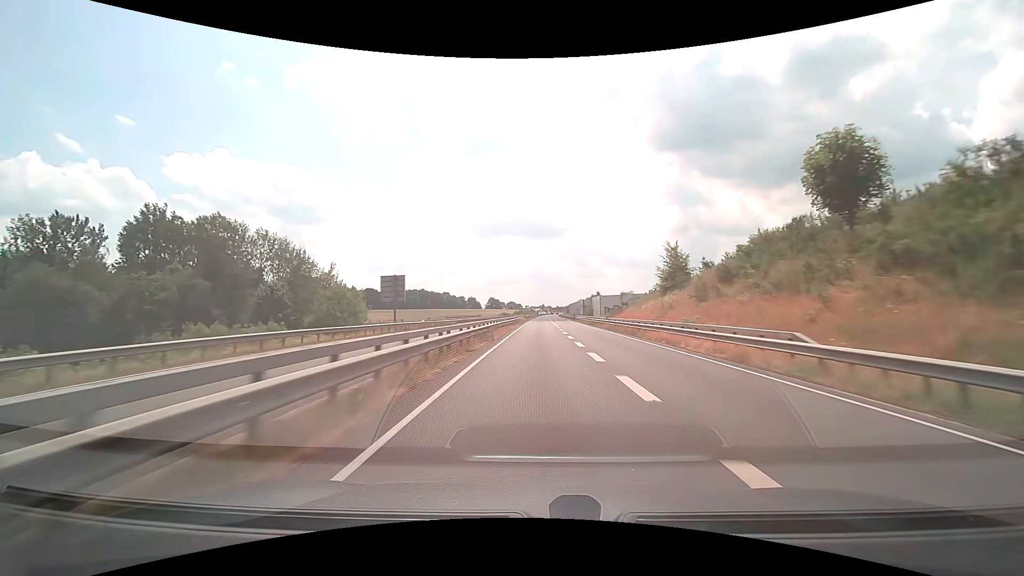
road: trunk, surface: asphalt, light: Day
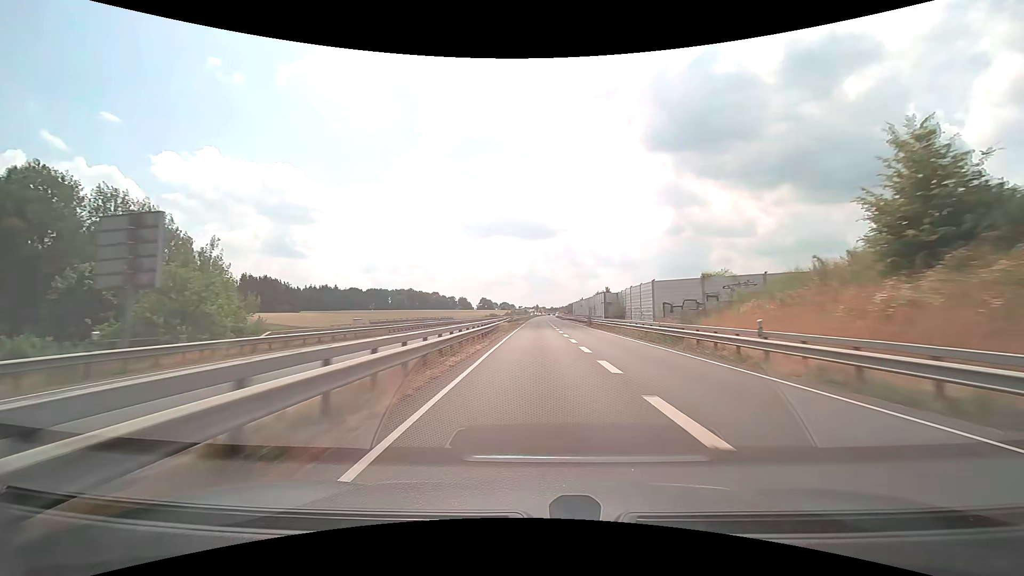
(+0.2, +32.4) m; +1°
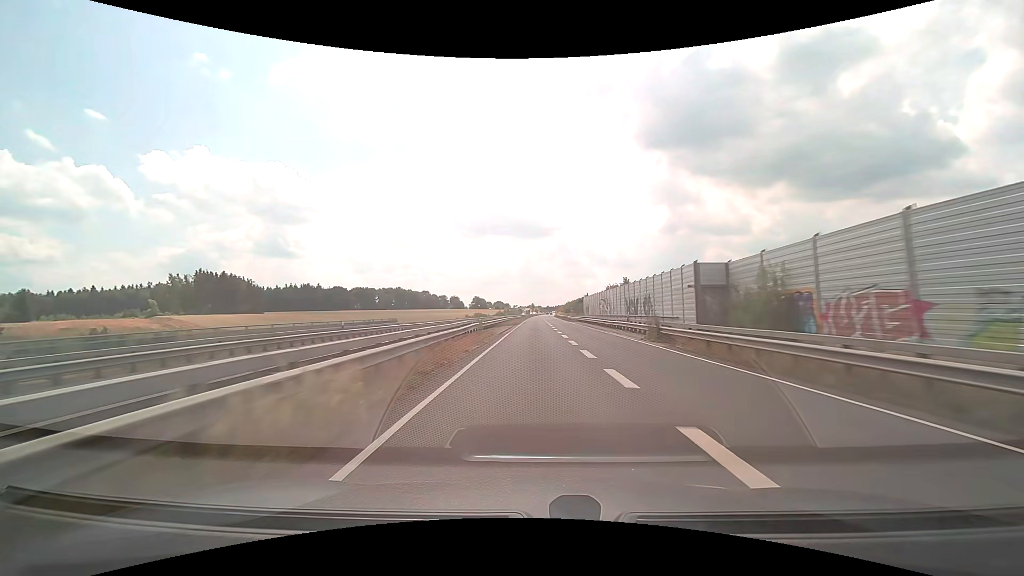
(+0.2, +32.2) m; 0°
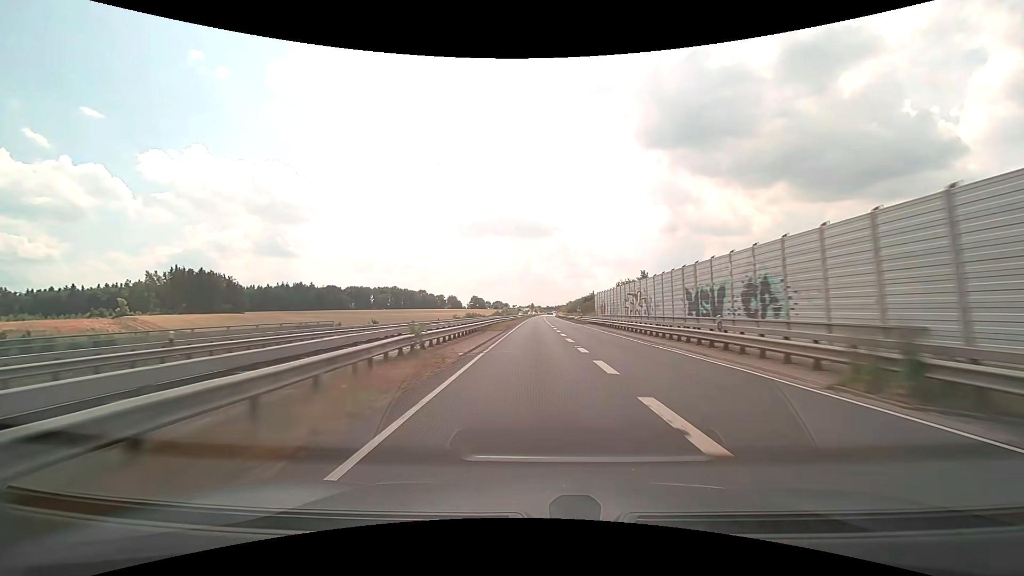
(0.0, +16.0) m; 0°
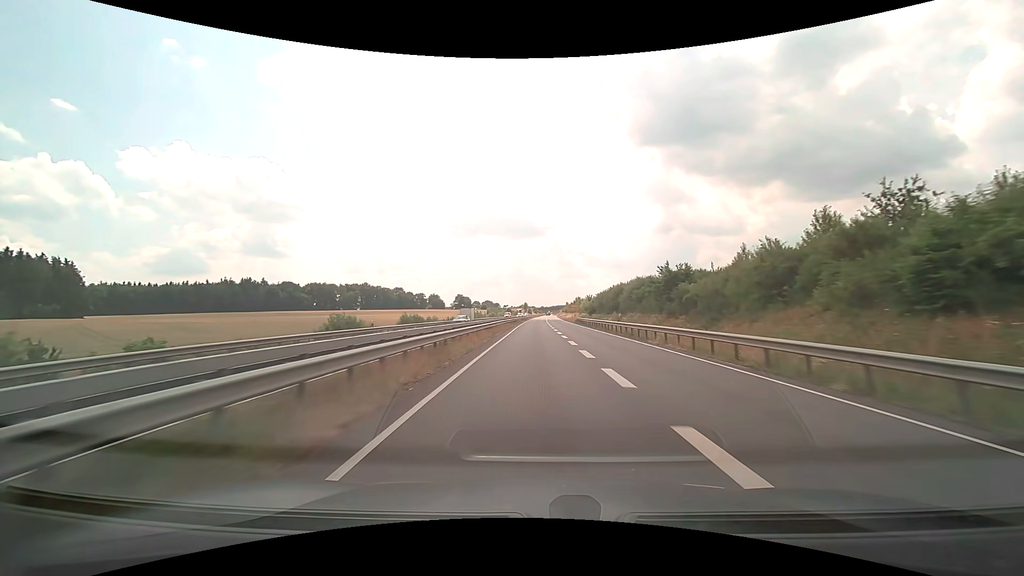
(+0.3, +79.5) m; +1°
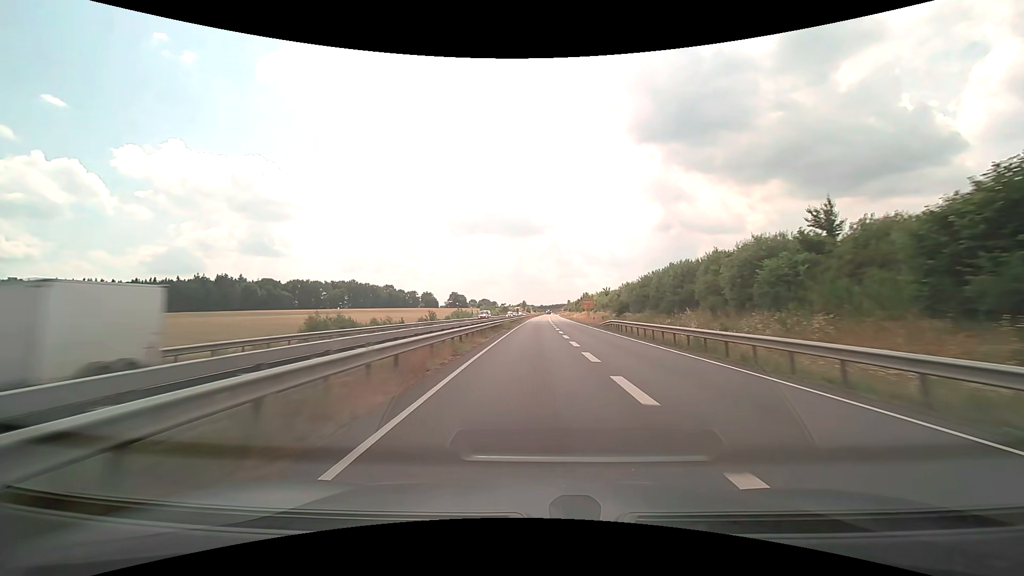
(+0.1, +31.6) m; 0°
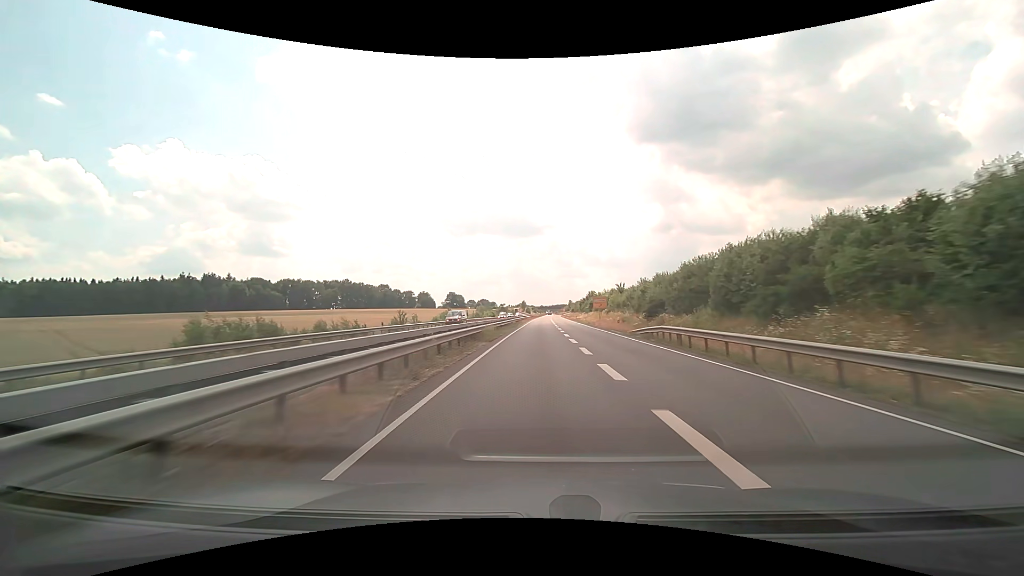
(0.0, +15.7) m; 0°
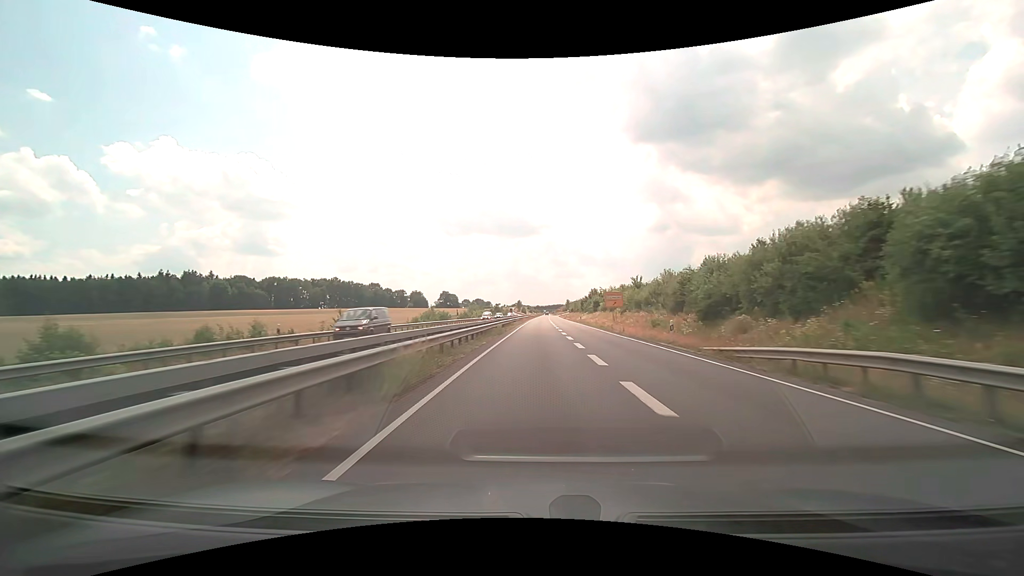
(+0.1, +15.7) m; +1°
